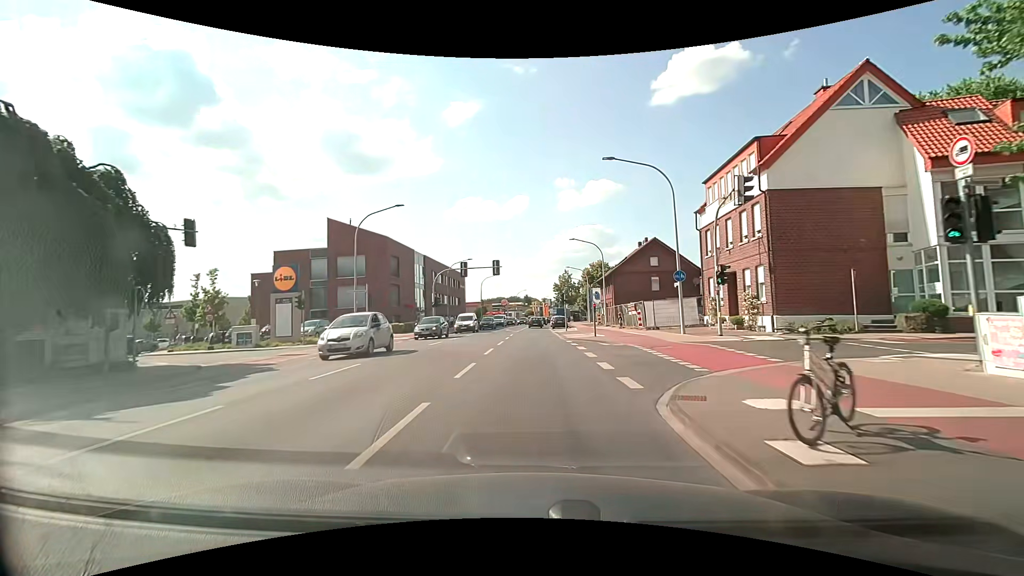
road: primary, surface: asphalt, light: Day
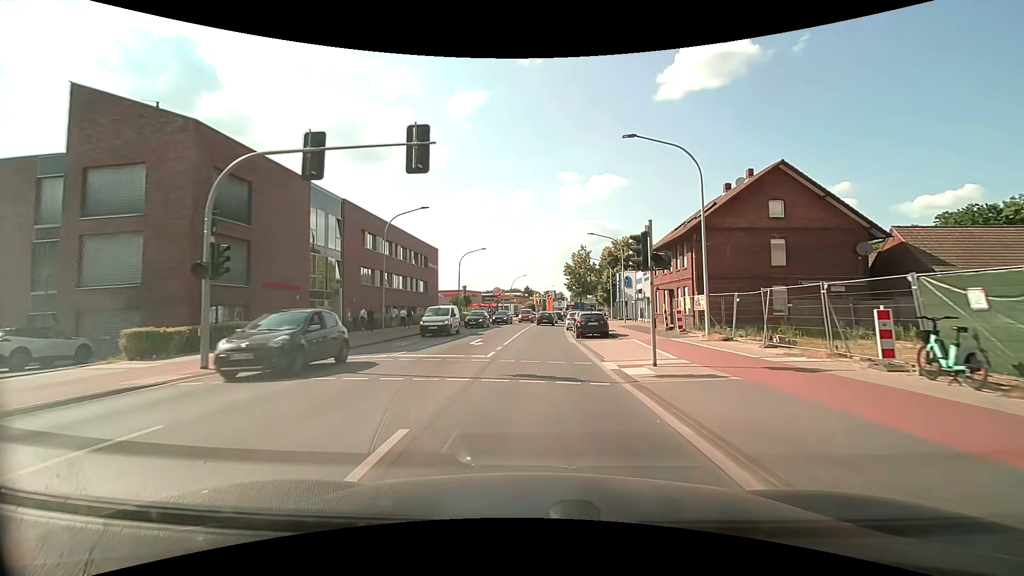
(-0.3, +31.6) m; 0°
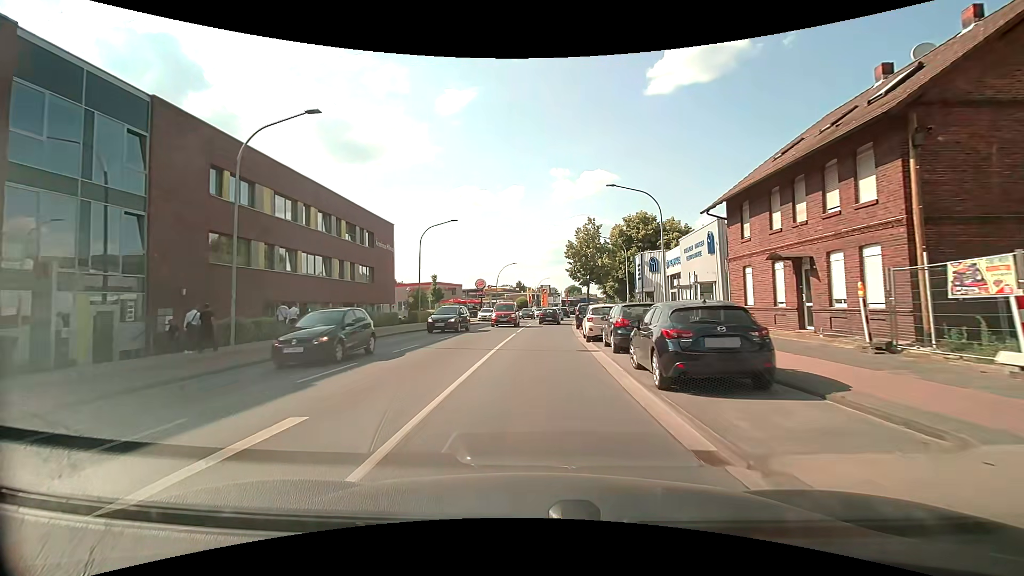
(+0.1, +19.3) m; +1°
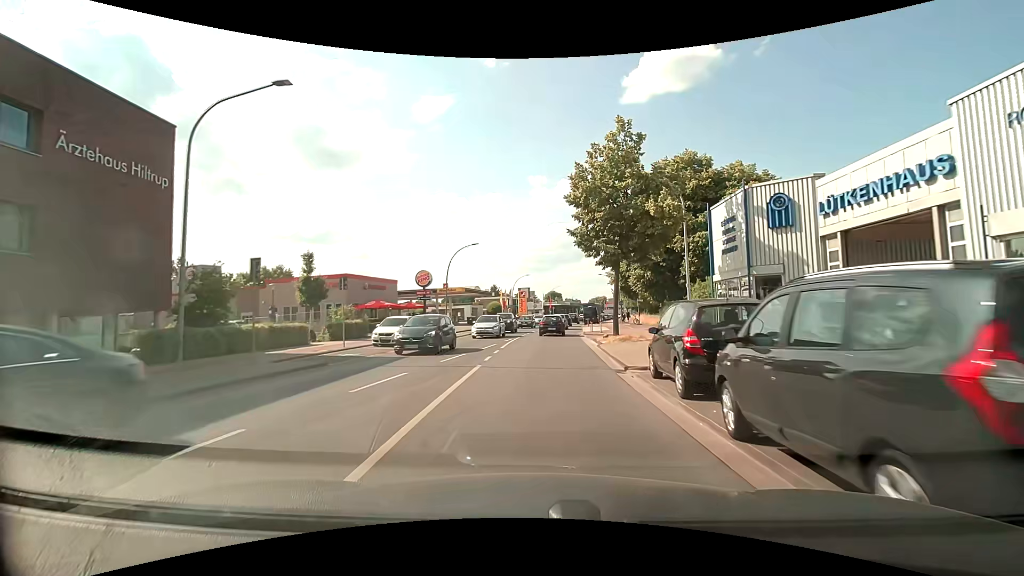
(+0.5, +30.1) m; +2°
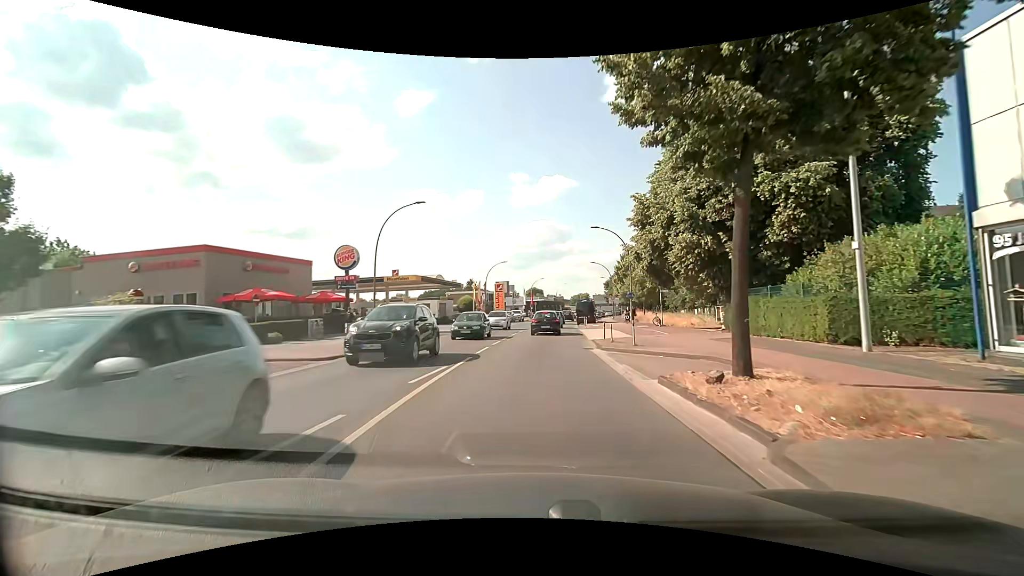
(+0.4, +17.4) m; +2°
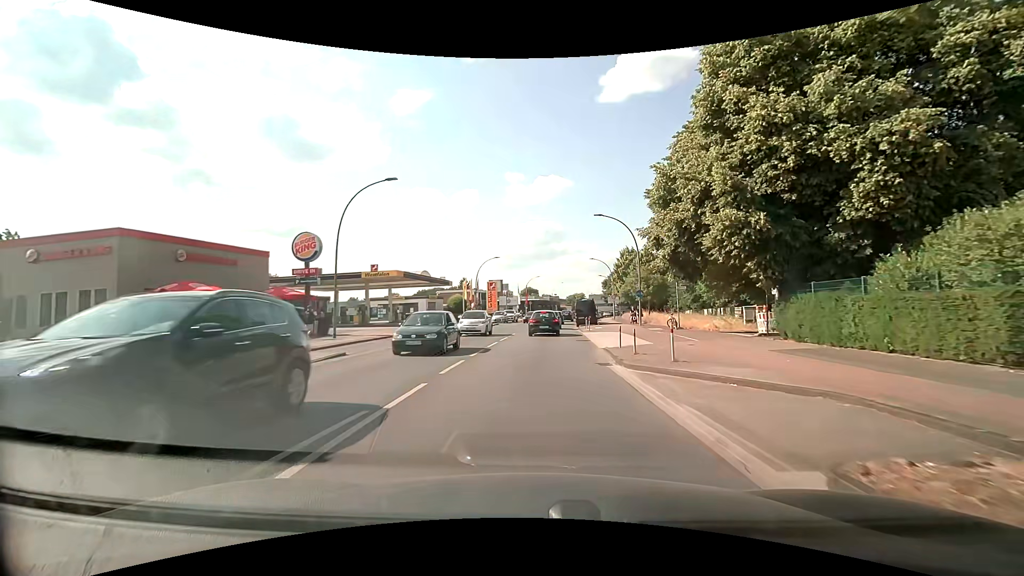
(0.0, +5.7) m; +1°
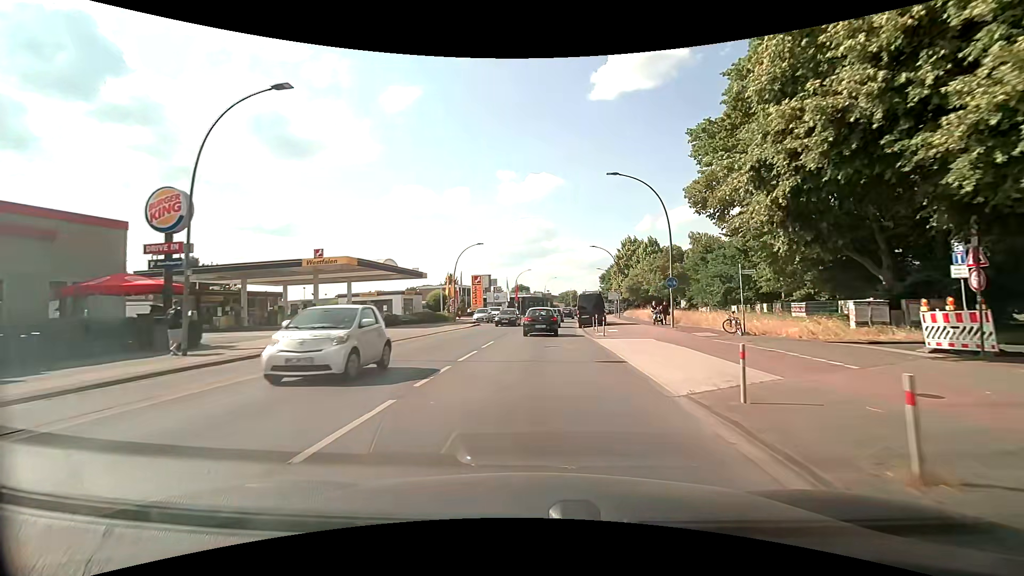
(+0.1, +11.0) m; +1°
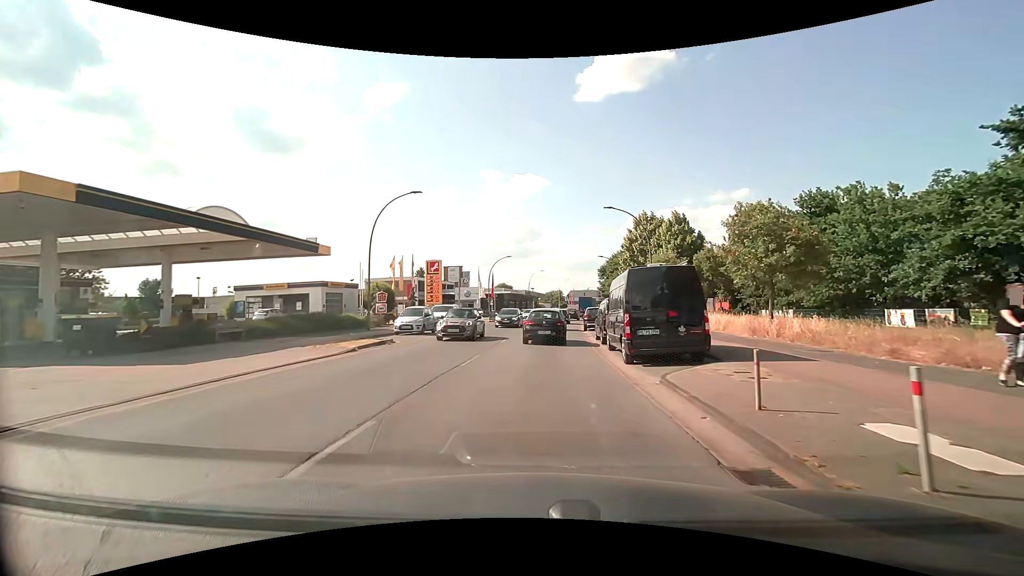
(+0.3, +23.6) m; +2°
(0, +10) (0, +20) (+1, +30) (+1, +40) (+2, +50) (+3, +60) (+4, +70) (+6, +80) (+7, +90) (+9, +99) m
